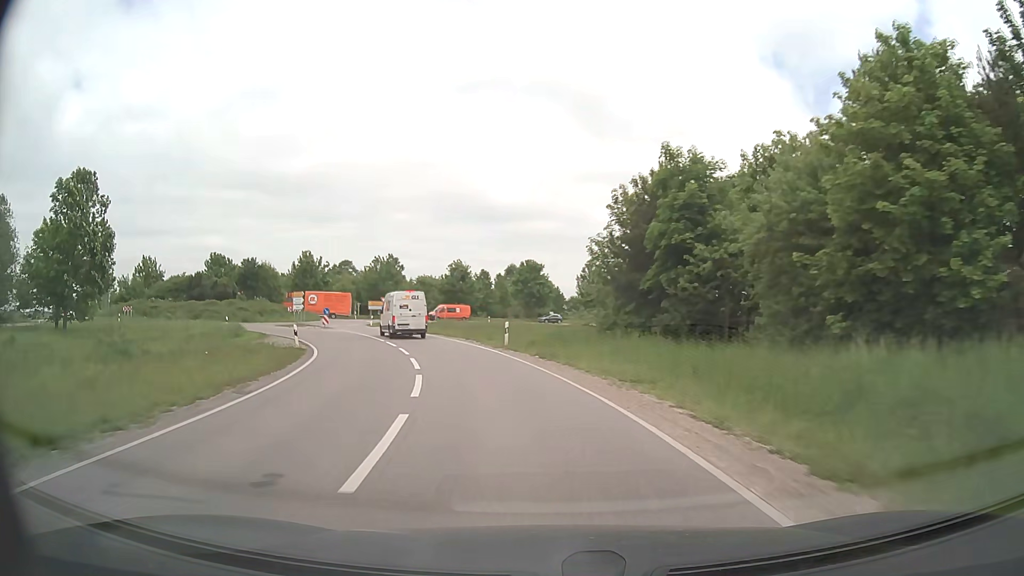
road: secondary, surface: asphalt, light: Day
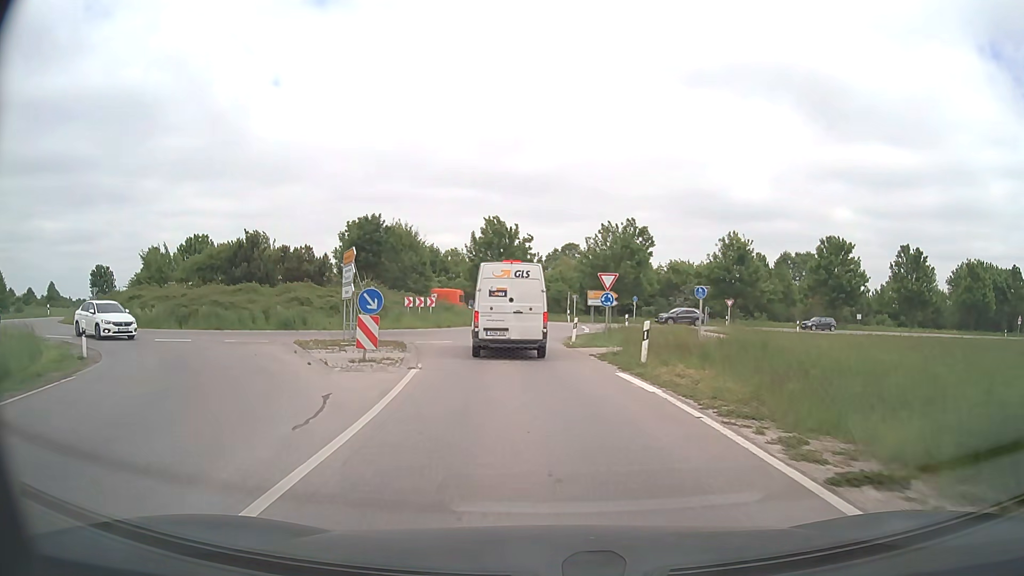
(-8.4, +39.7) m; -21°
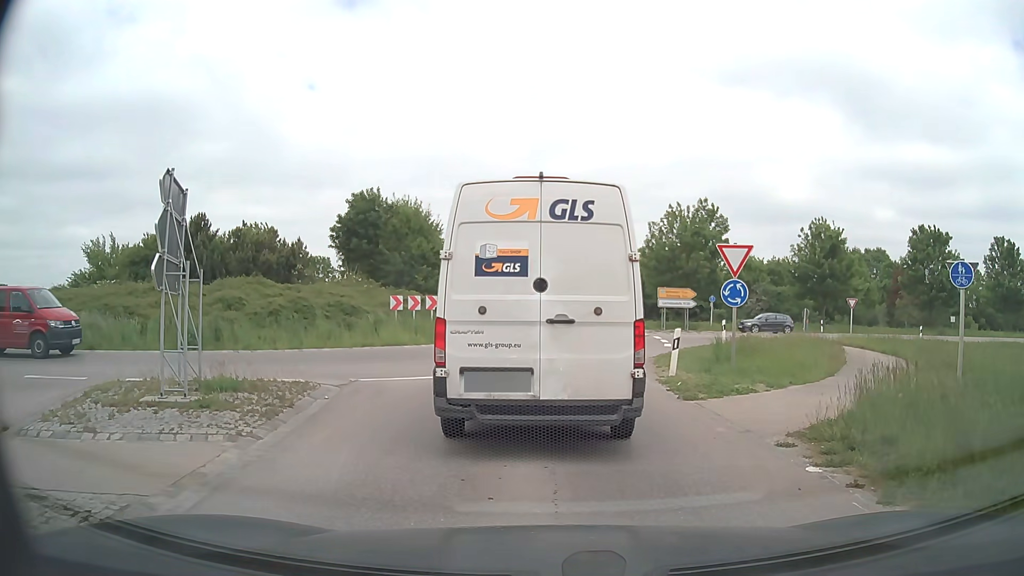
(-0.4, +12.3) m; -3°
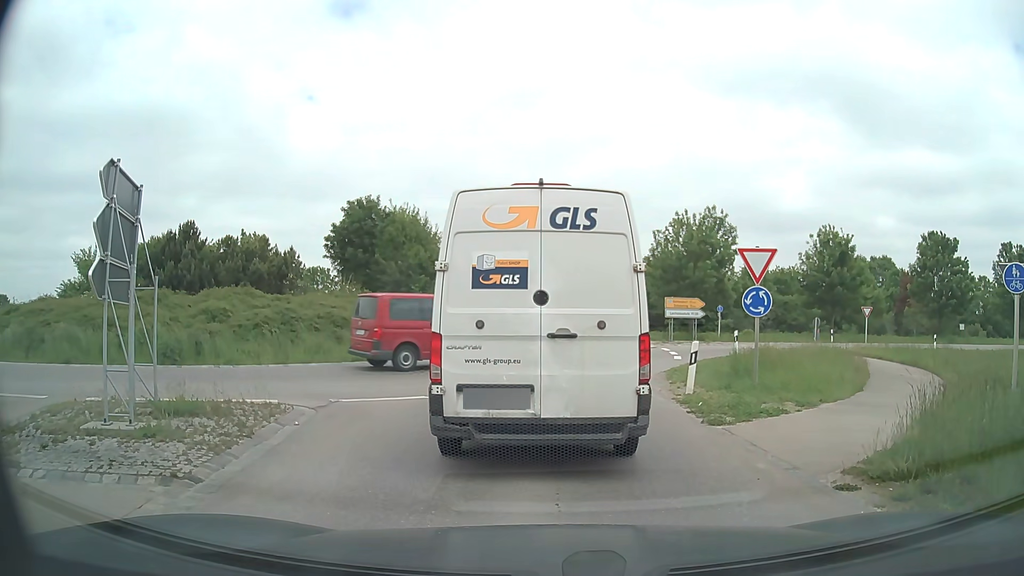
(0.0, +1.4) m; 0°
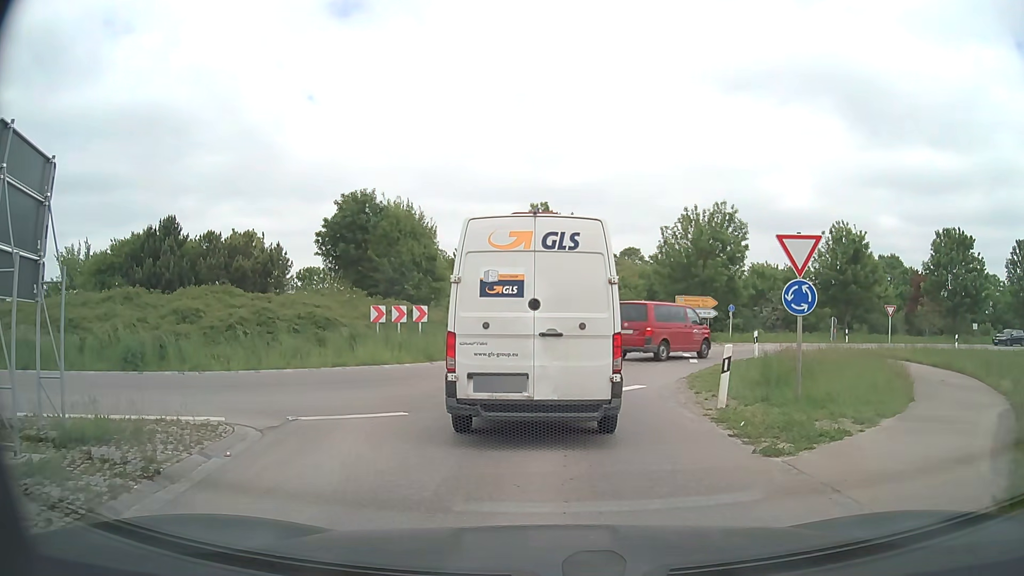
(-0.1, +2.4) m; -2°
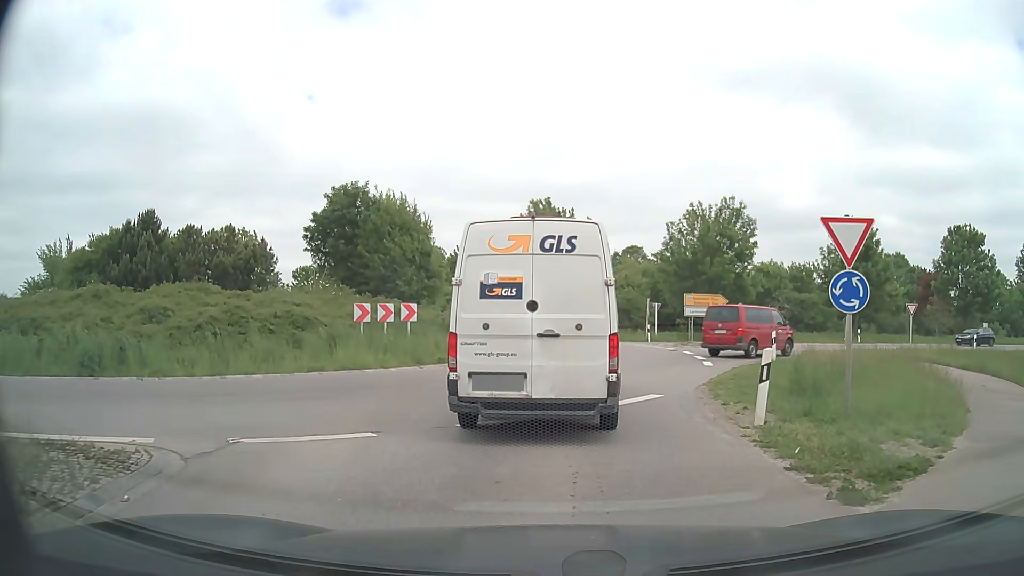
(0.0, +2.1) m; 0°
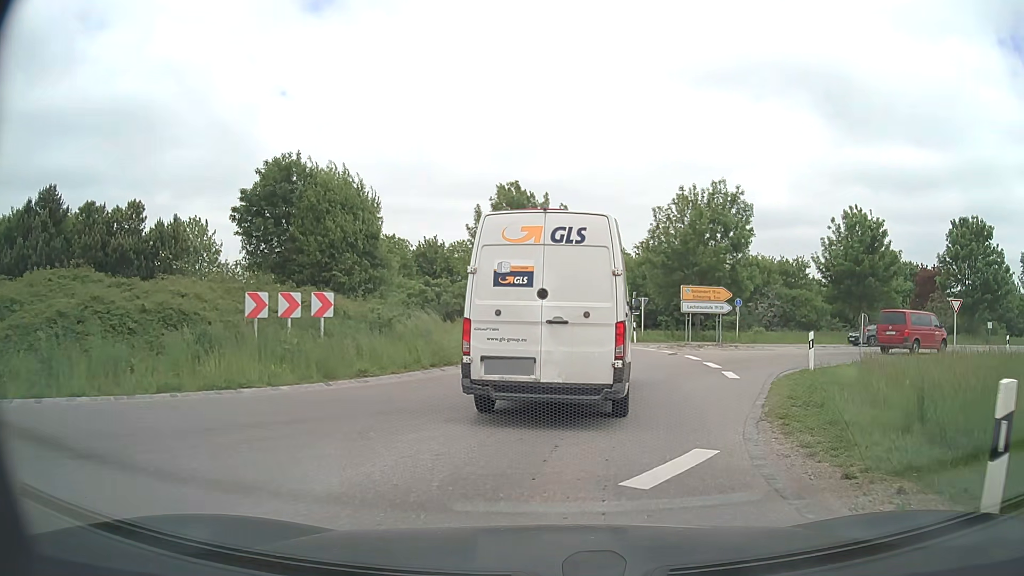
(0.0, +5.9) m; +2°
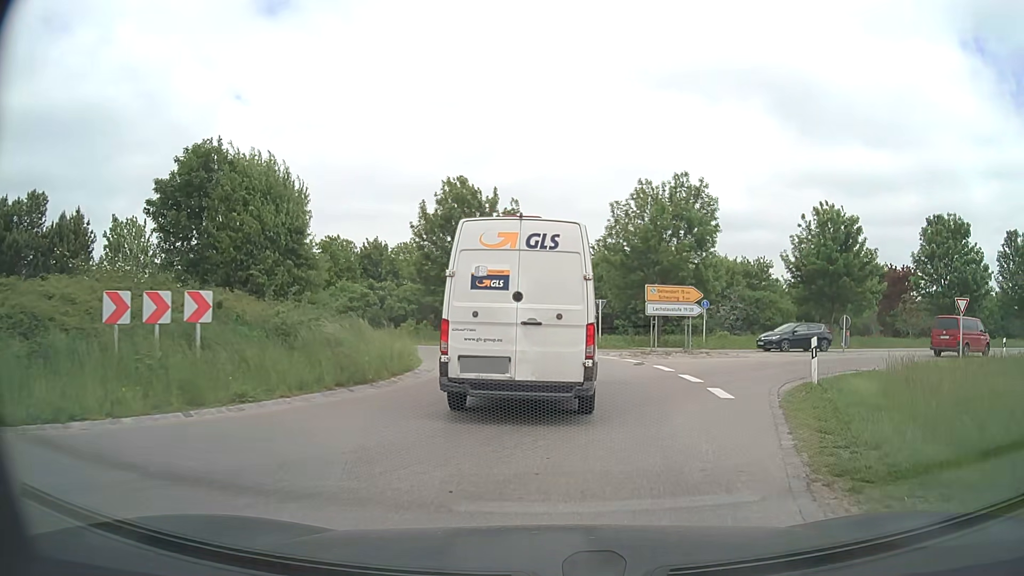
(+0.1, +3.5) m; +4°
(+1, +10) (0, +20) (-4, +29) (-12, +35) (-22, +36) (-32, +38) (-41, +41) (-50, +45) (-59, +50) (-68, +55) m
